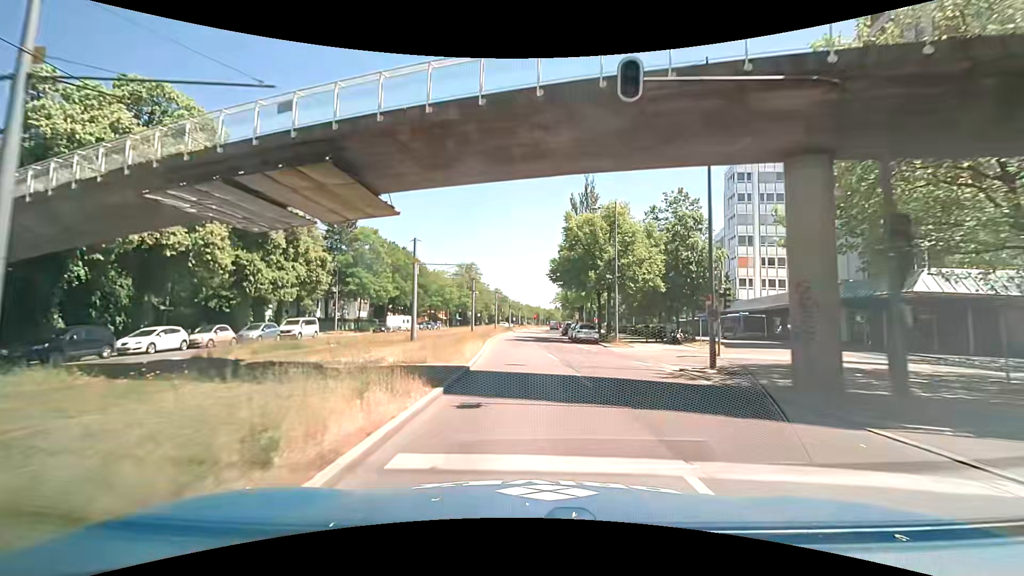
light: Day
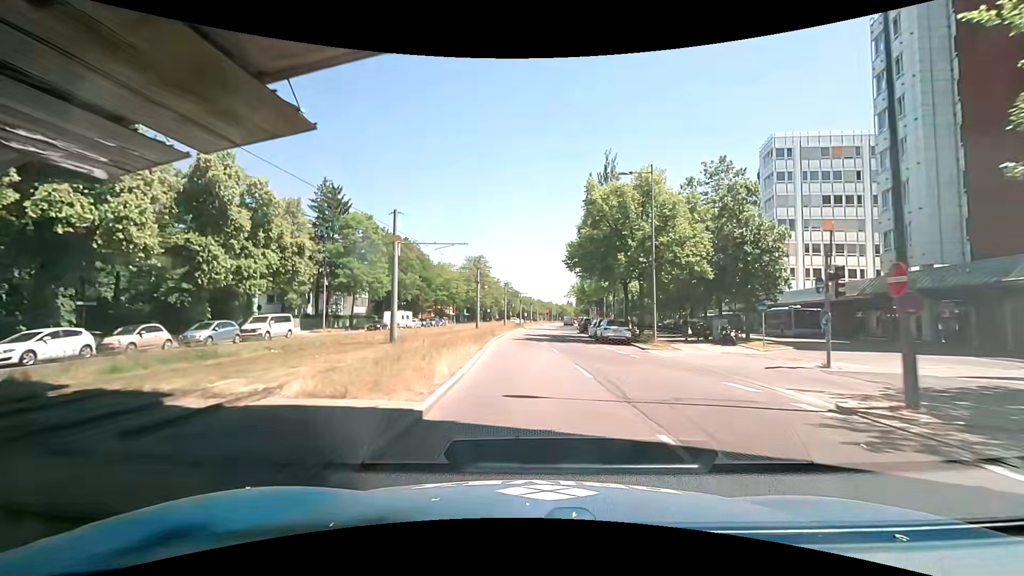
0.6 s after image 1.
(-0.2, +7.8) m; -1°
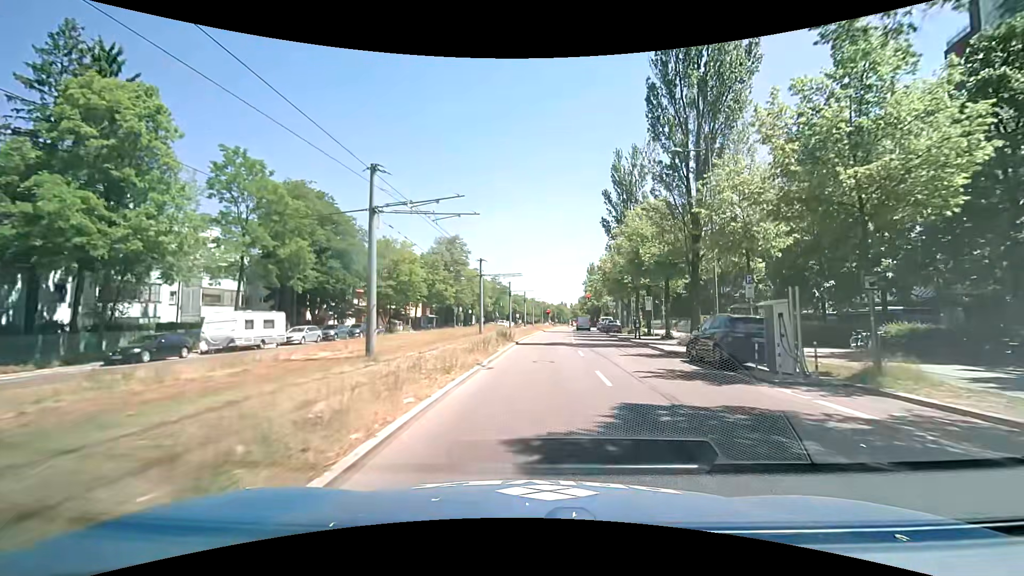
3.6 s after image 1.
(-1.0, +37.5) m; 0°
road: secondary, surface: asphalt
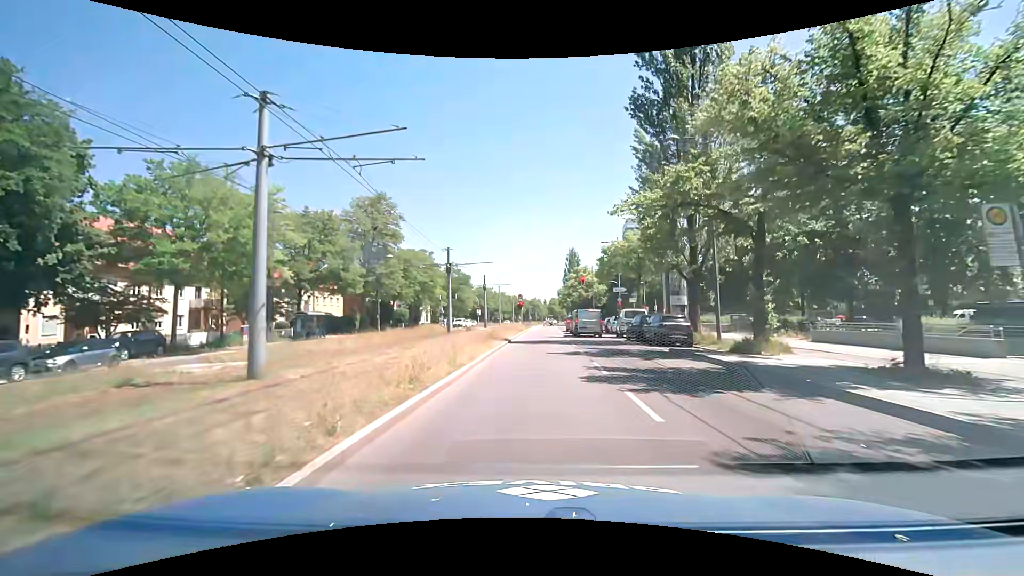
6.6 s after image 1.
(+1.6, +33.5) m; +4°
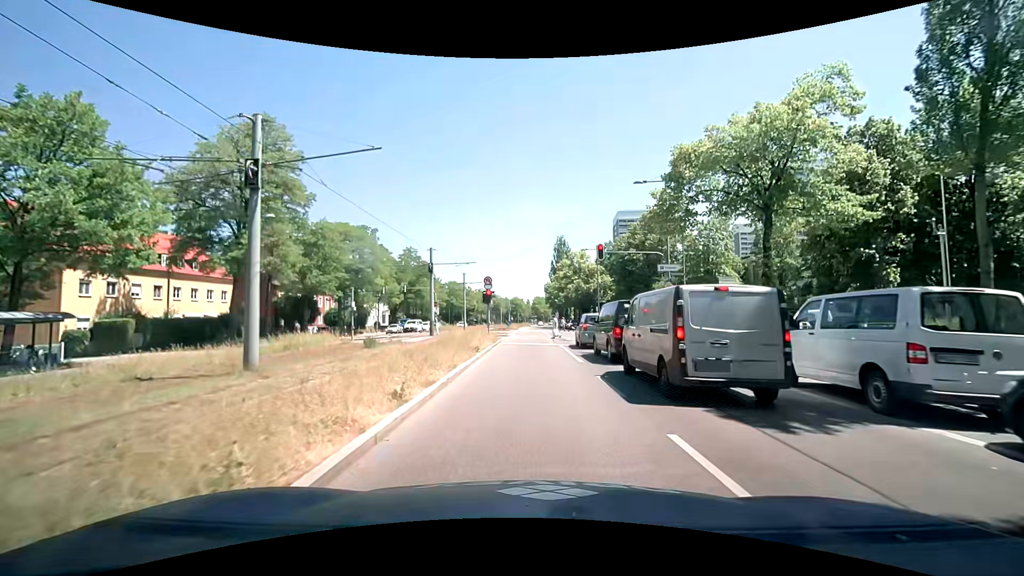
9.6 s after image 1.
(+0.4, +26.2) m; +2°
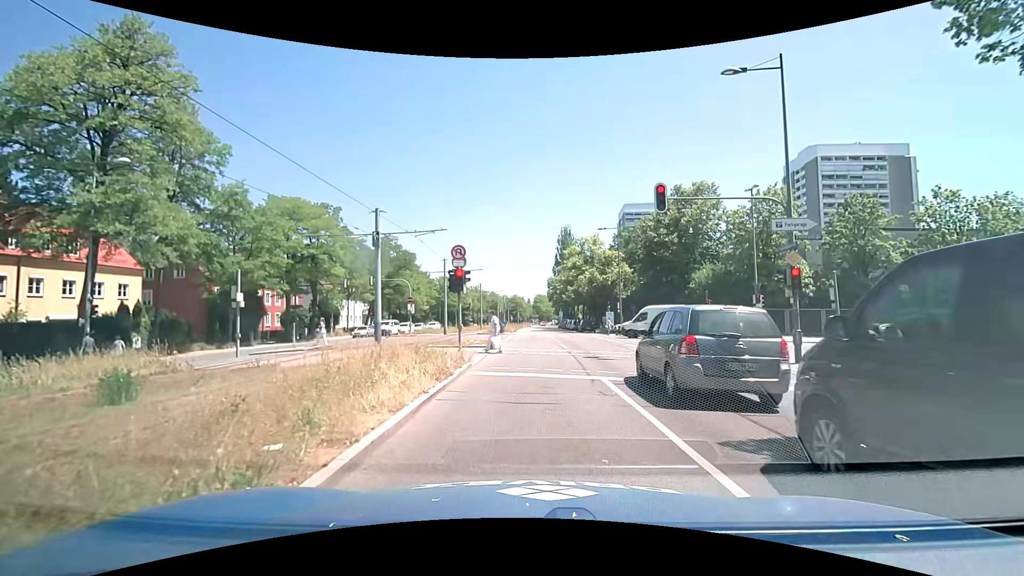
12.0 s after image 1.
(0.0, +14.0) m; 0°
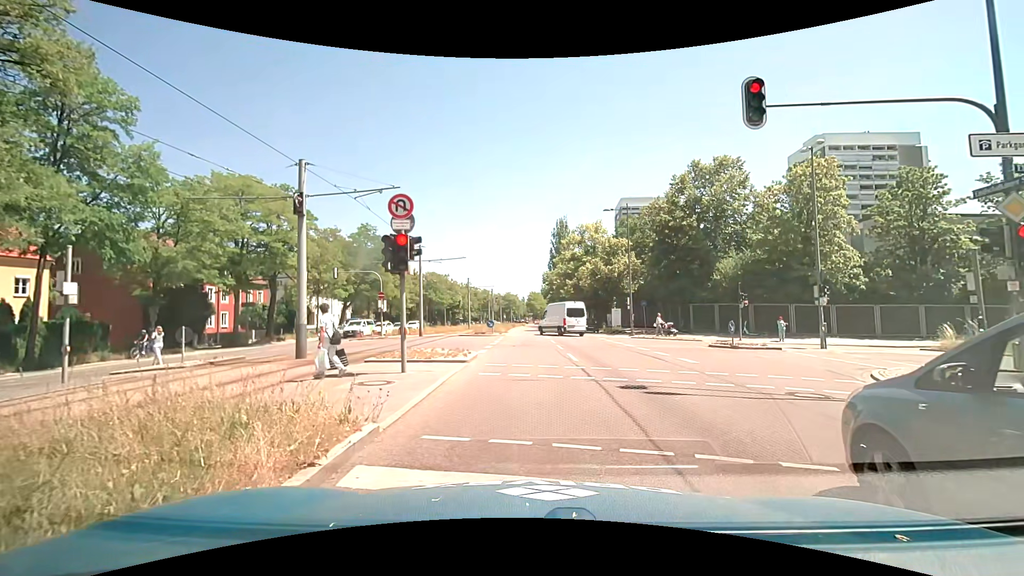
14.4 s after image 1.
(0.0, +7.5) m; +1°
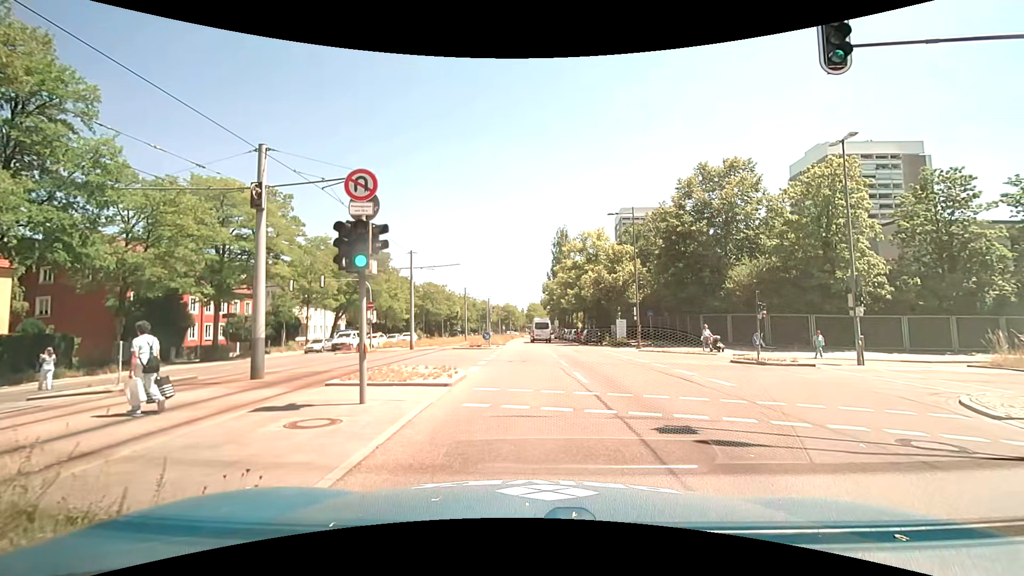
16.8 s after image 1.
(0.0, +2.9) m; +1°
(0, +10) (-1, +20) (-1, +30) (-1, +40) (-2, +50) (-2, +60) (-2, +70) (-2, +80) (-2, +90) (-2, +100) m
